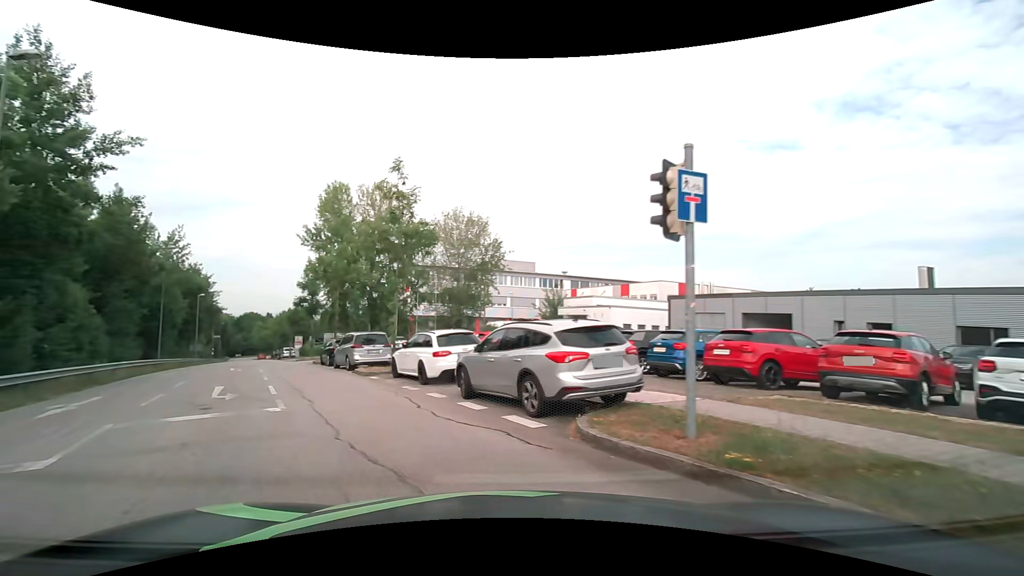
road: residential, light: Day
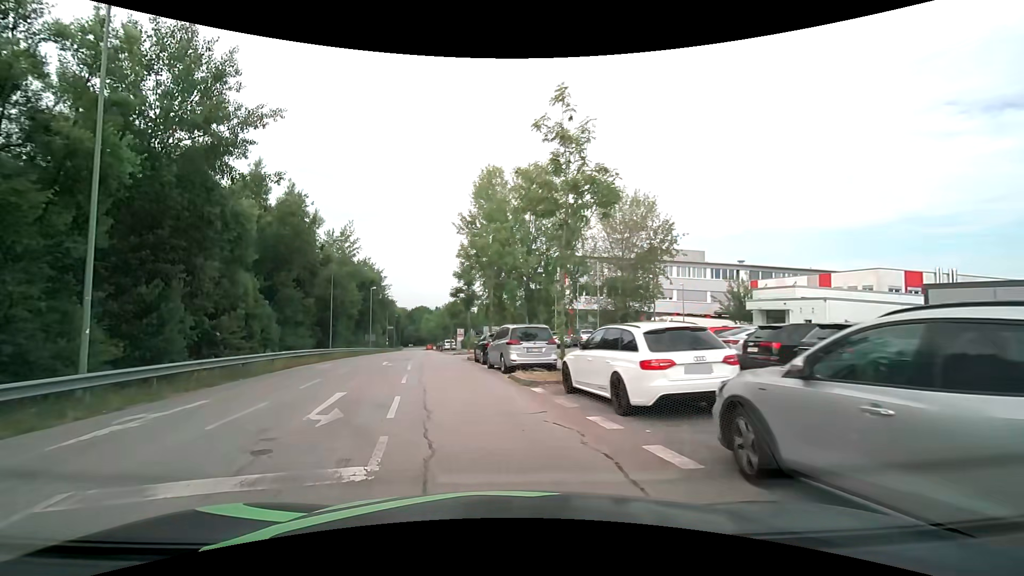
(-1.1, +5.8) m; -20°
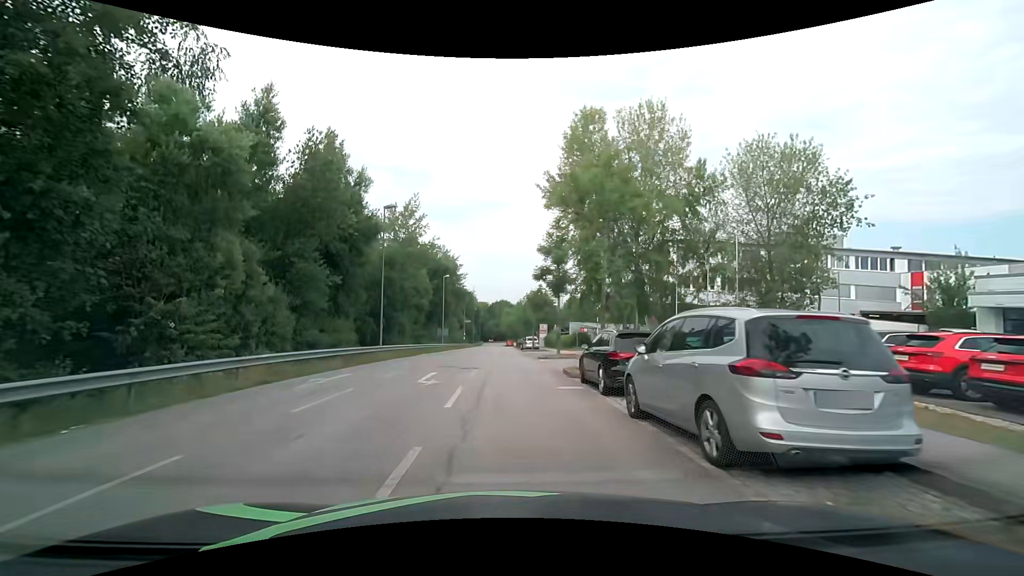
(-1.0, +11.4) m; -9°
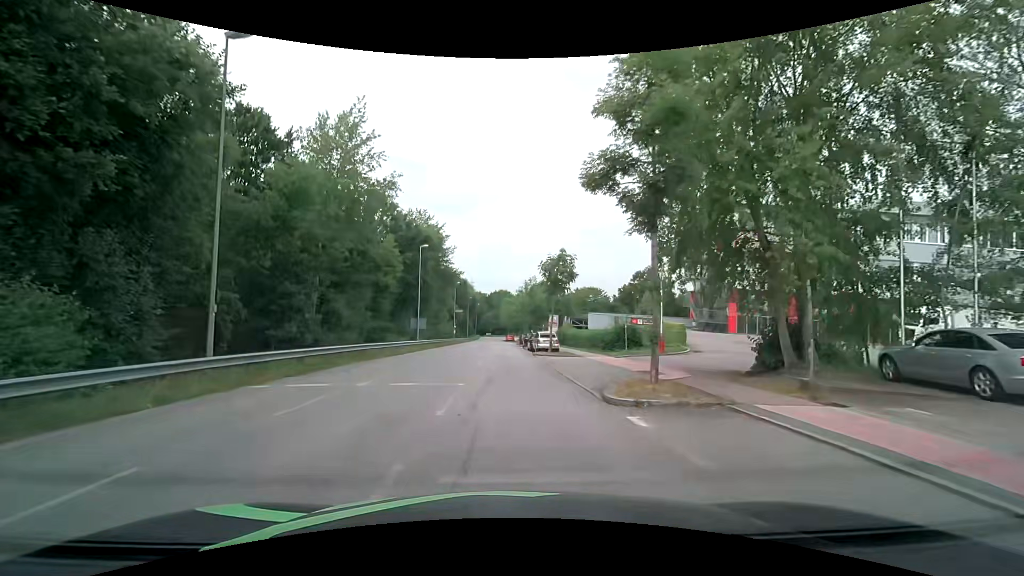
(-0.2, +19.4) m; 0°
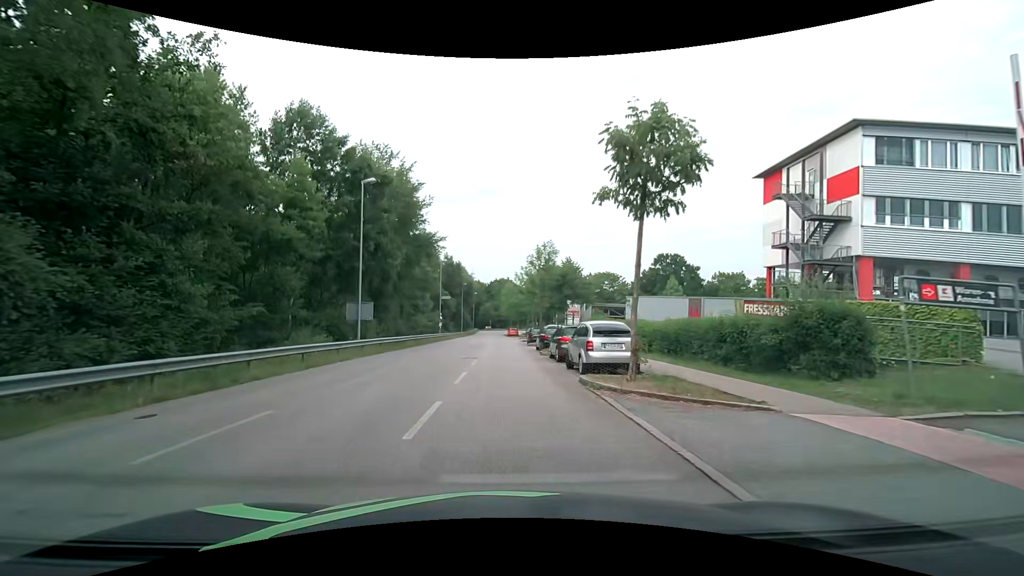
(0.0, +20.0) m; -1°
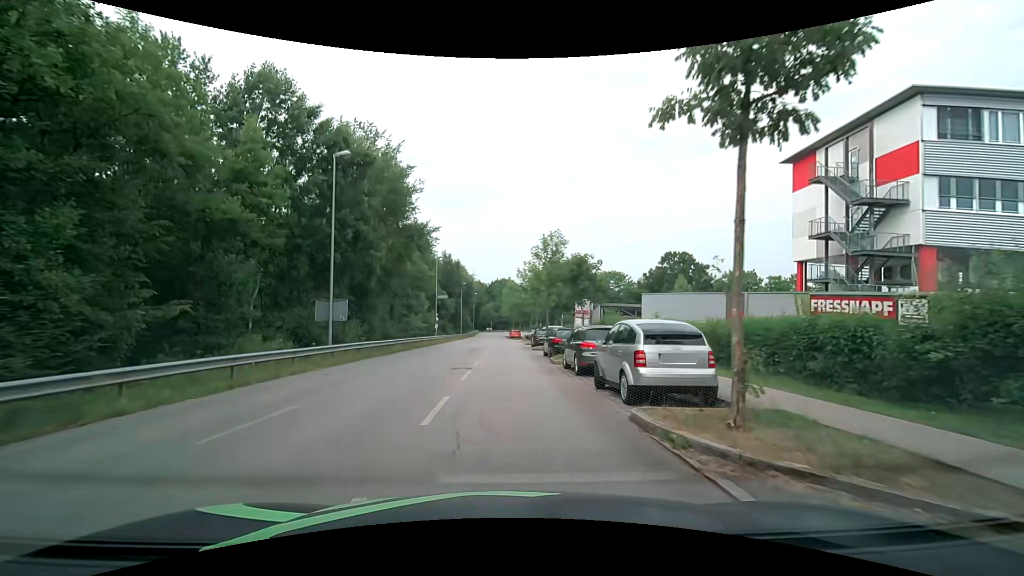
(+0.1, +5.0) m; 0°
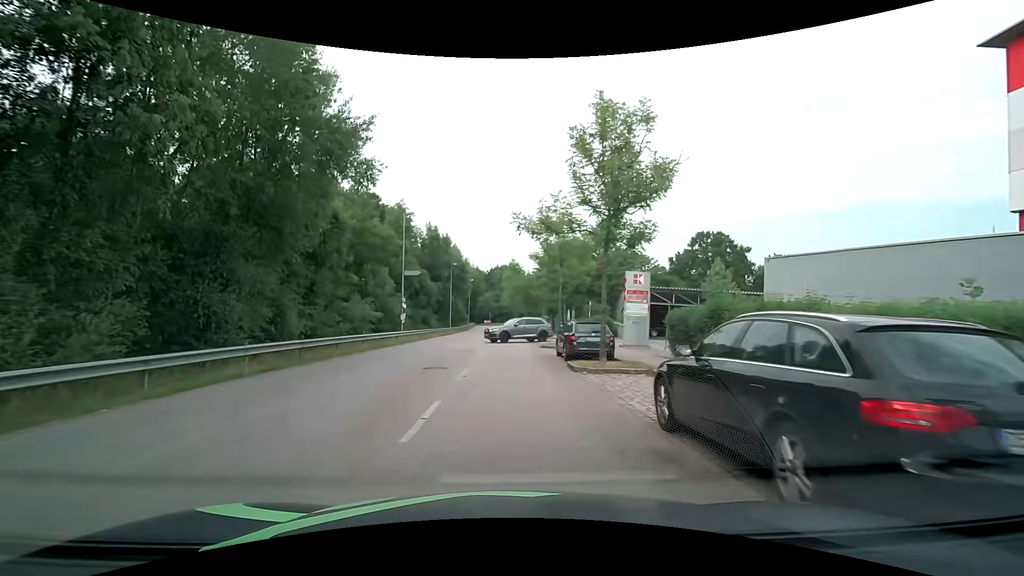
(+0.1, +19.4) m; 0°
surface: asphalt
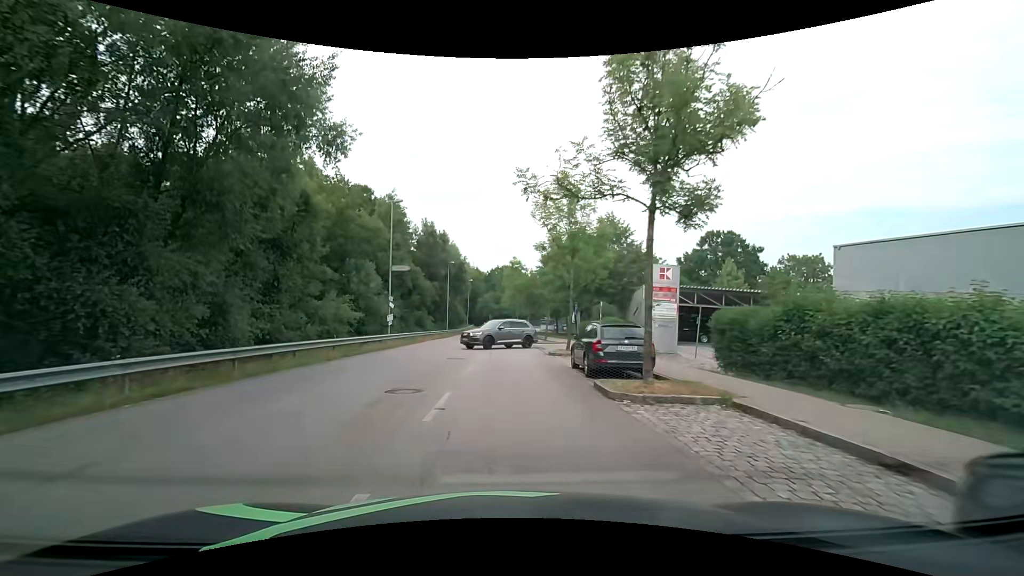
(0.0, +4.5) m; 0°
